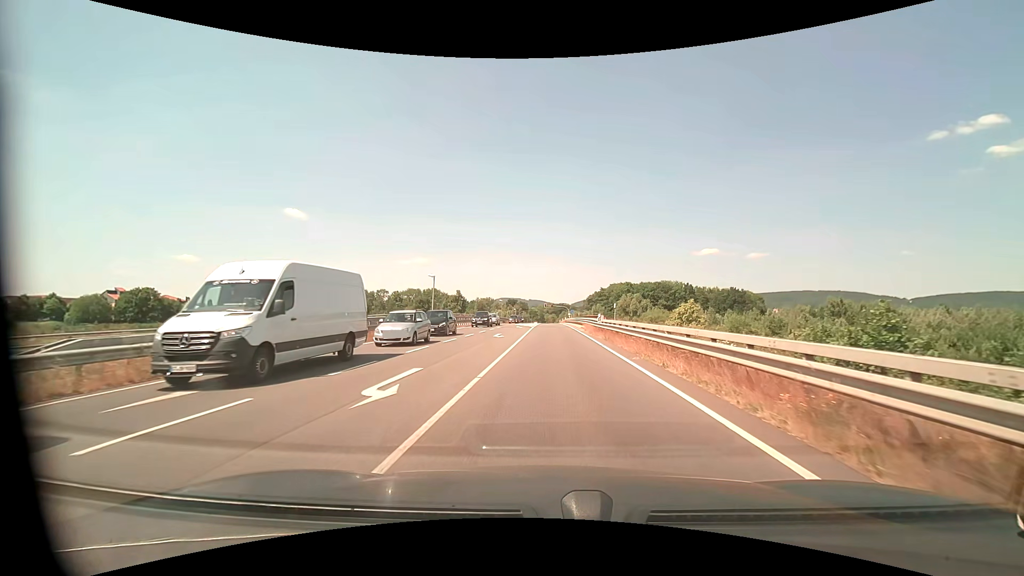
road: secondary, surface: asphalt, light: Day
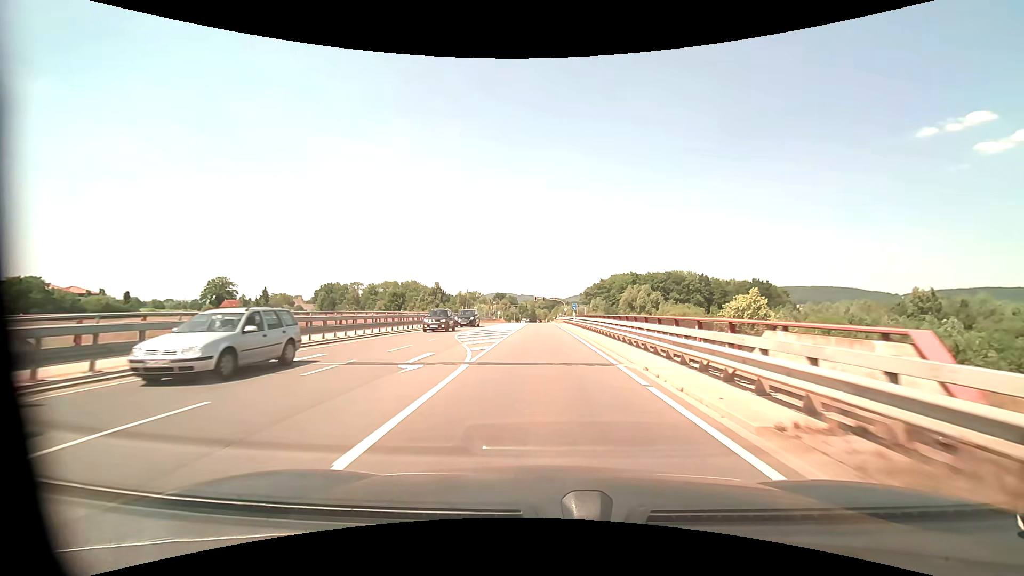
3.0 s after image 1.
(+0.5, +37.0) m; +1°
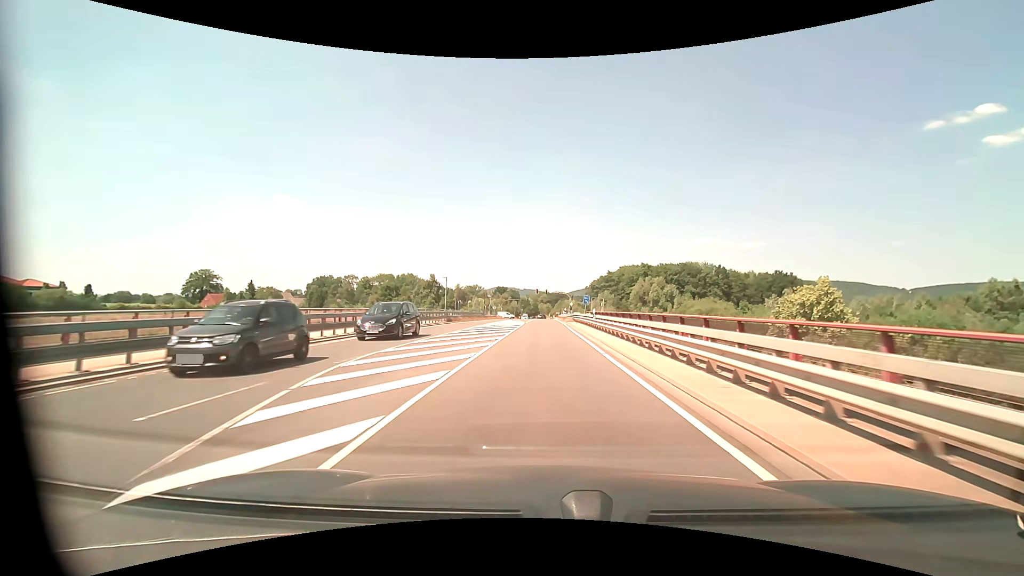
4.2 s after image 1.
(0.0, +16.6) m; 0°
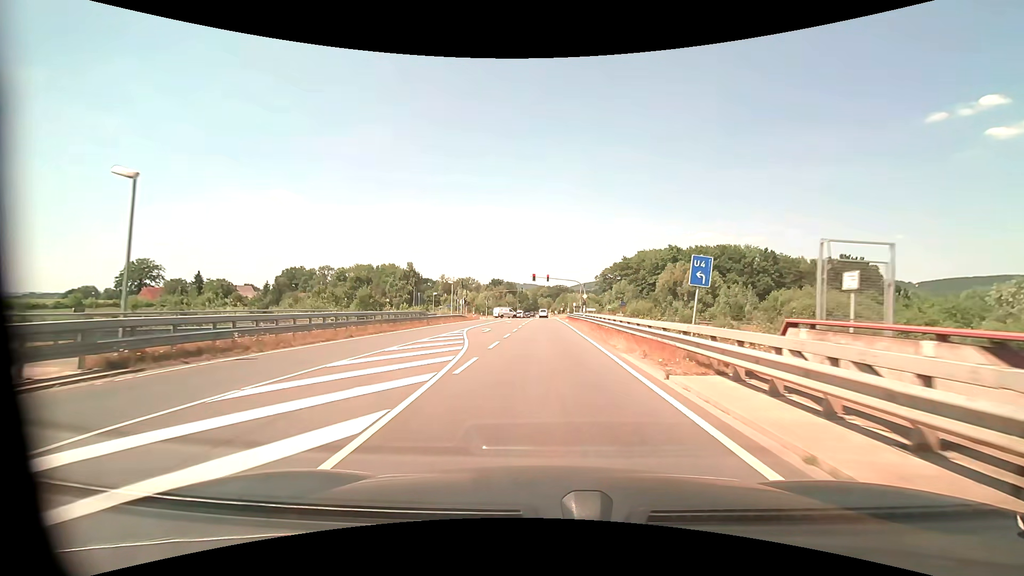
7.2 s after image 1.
(-0.1, +39.9) m; 0°
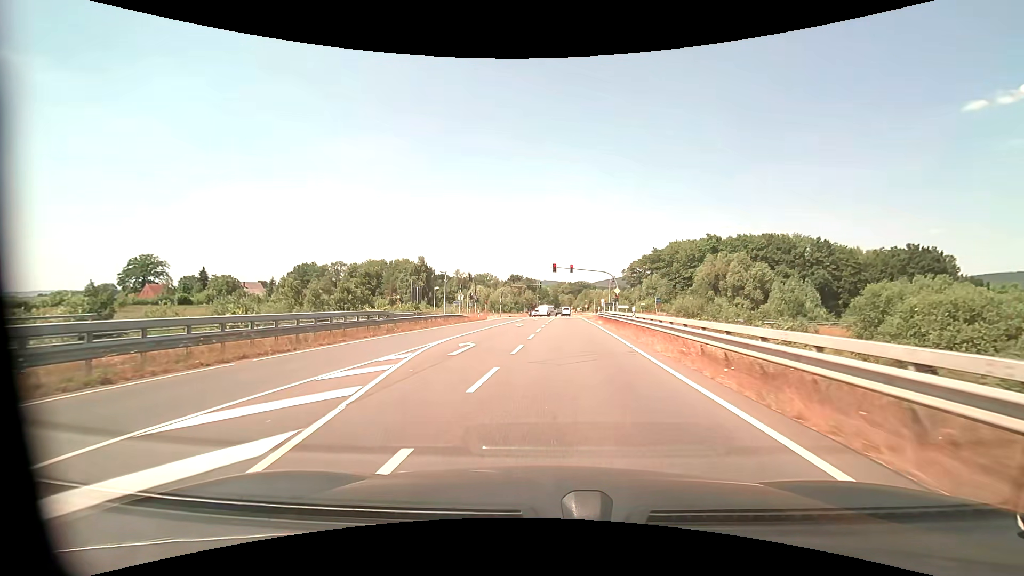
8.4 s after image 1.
(-0.2, +14.2) m; -2°
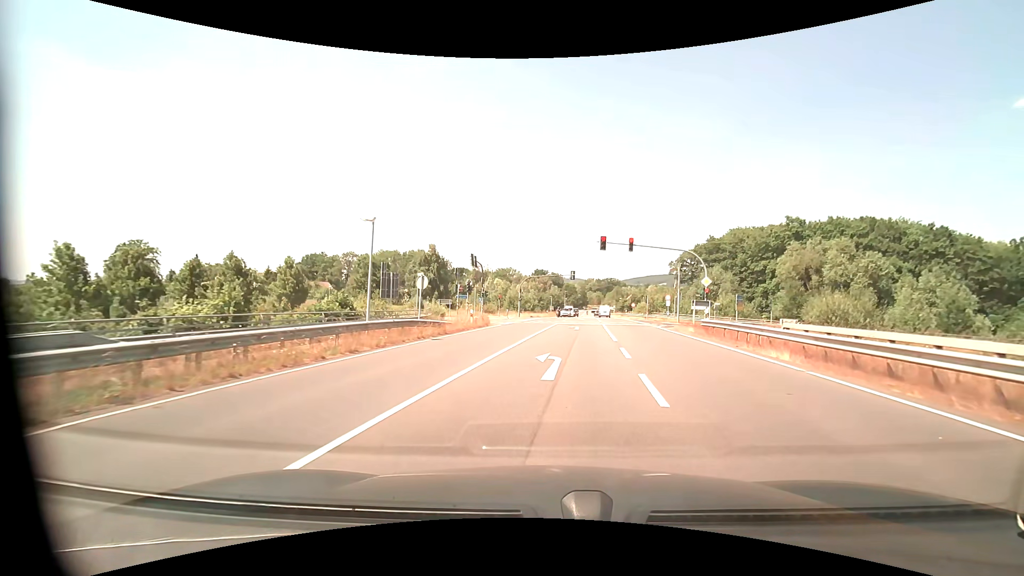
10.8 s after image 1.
(-1.4, +24.7) m; -3°
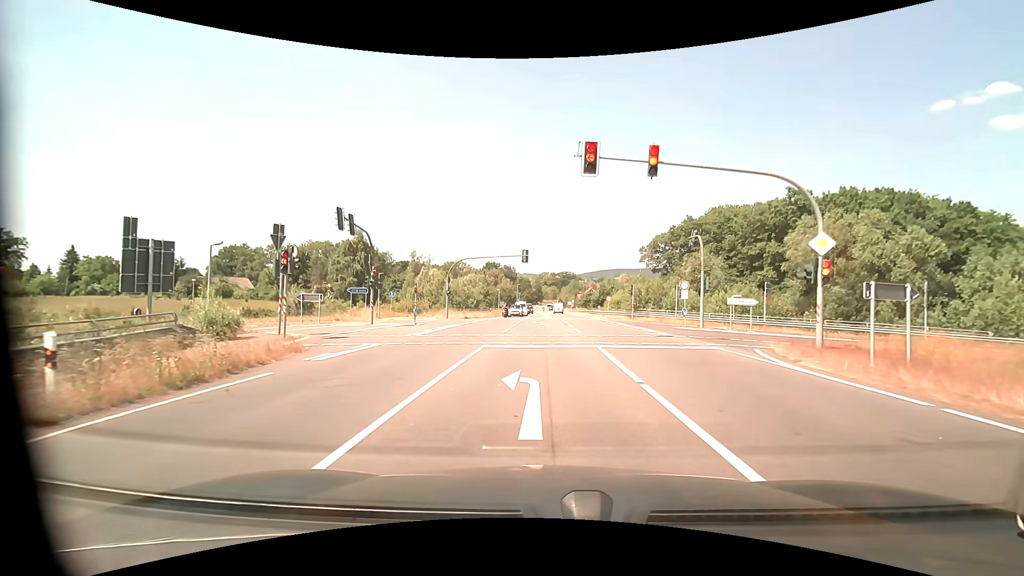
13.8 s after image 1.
(+1.4, +23.4) m; +5°
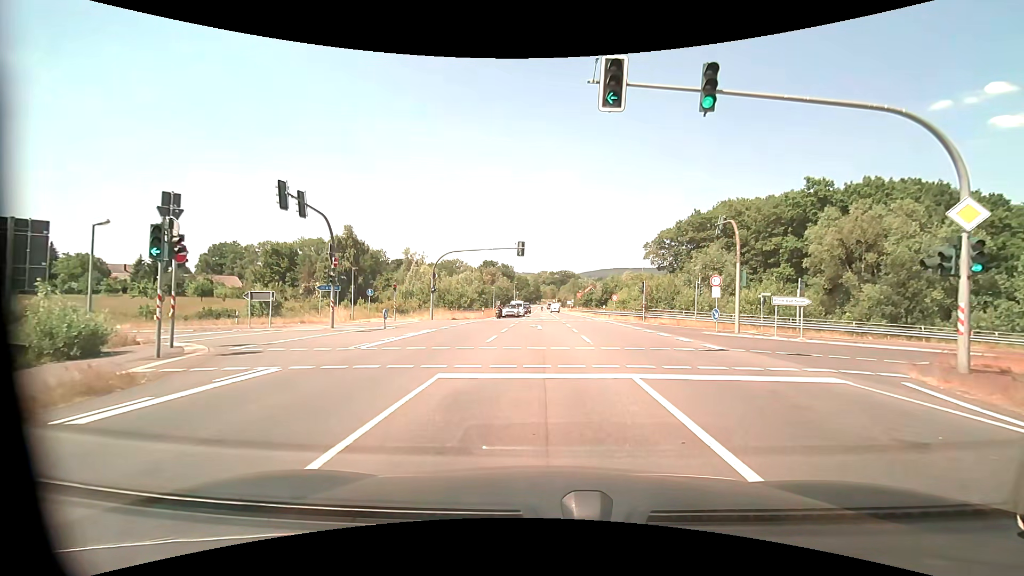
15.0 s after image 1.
(0.0, +6.0) m; 0°
(0, +10) (-1, +20) (-3, +30) (-10, +37) (-20, +37) (-30, +36) (-40, +35) (-50, +34) (-60, +33) (-70, +32) m
